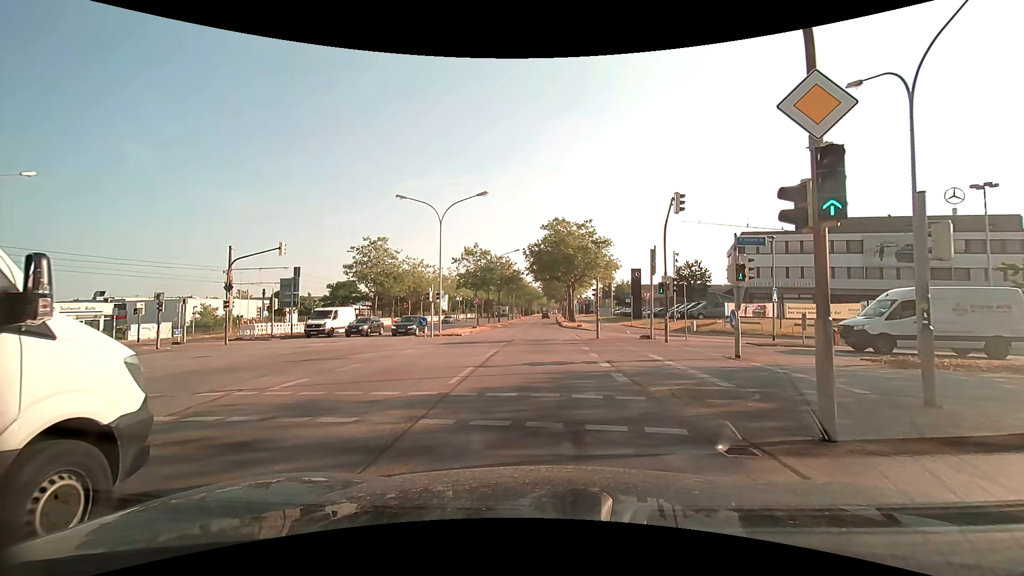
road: primary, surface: asphalt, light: Day
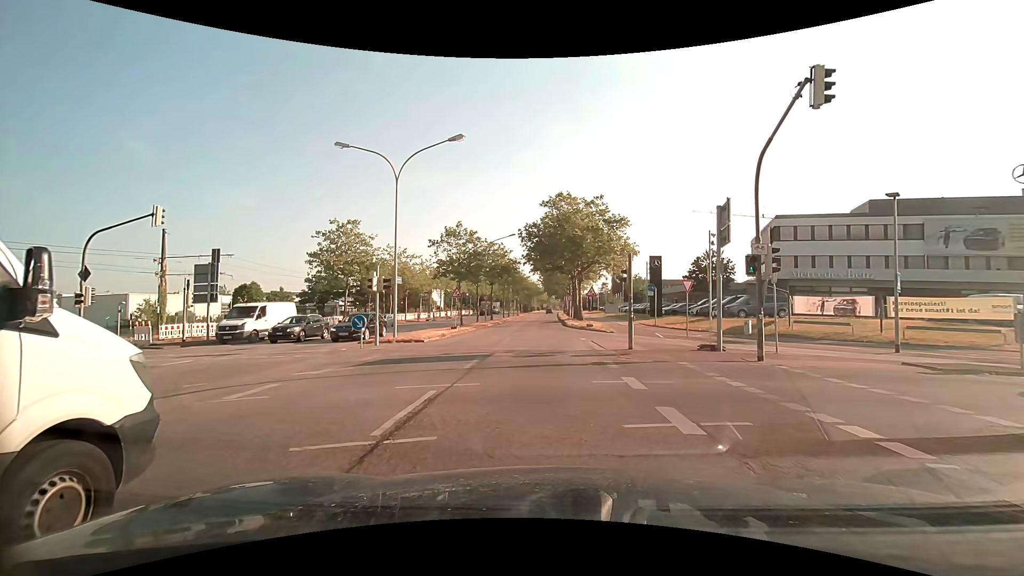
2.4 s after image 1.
(+0.2, +10.8) m; +1°
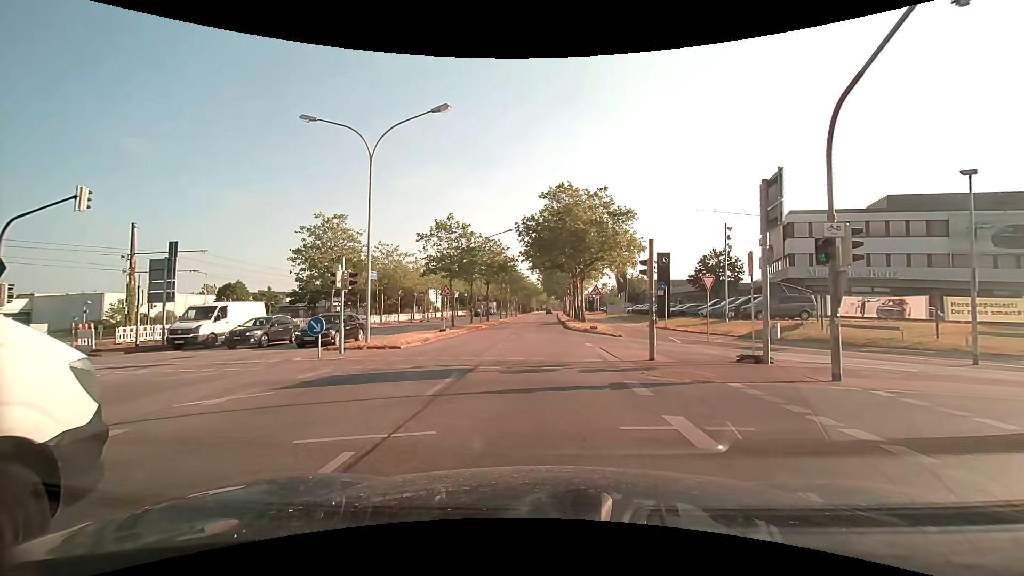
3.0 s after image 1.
(0.0, +3.6) m; 0°
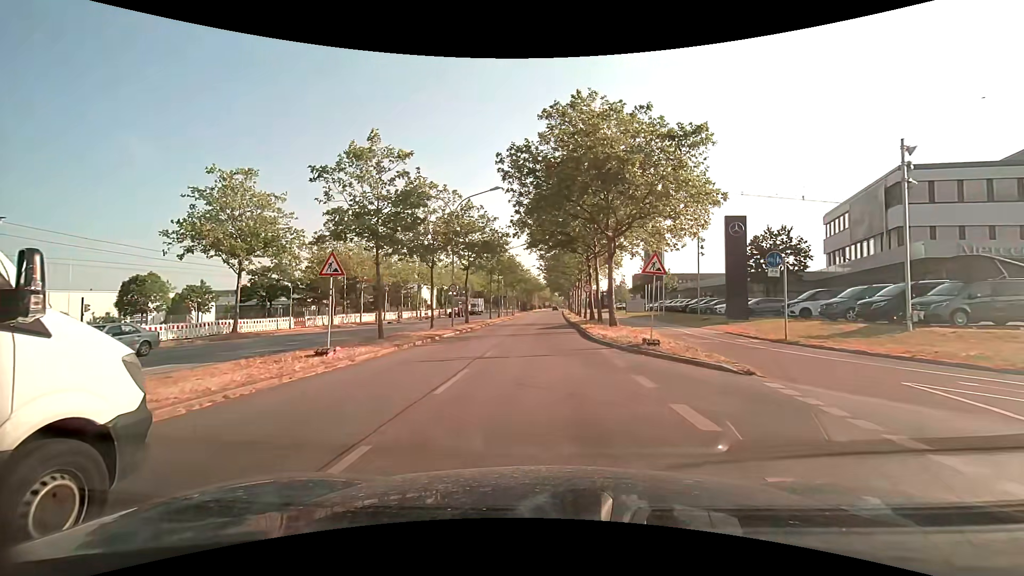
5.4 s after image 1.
(0.0, +17.4) m; 0°
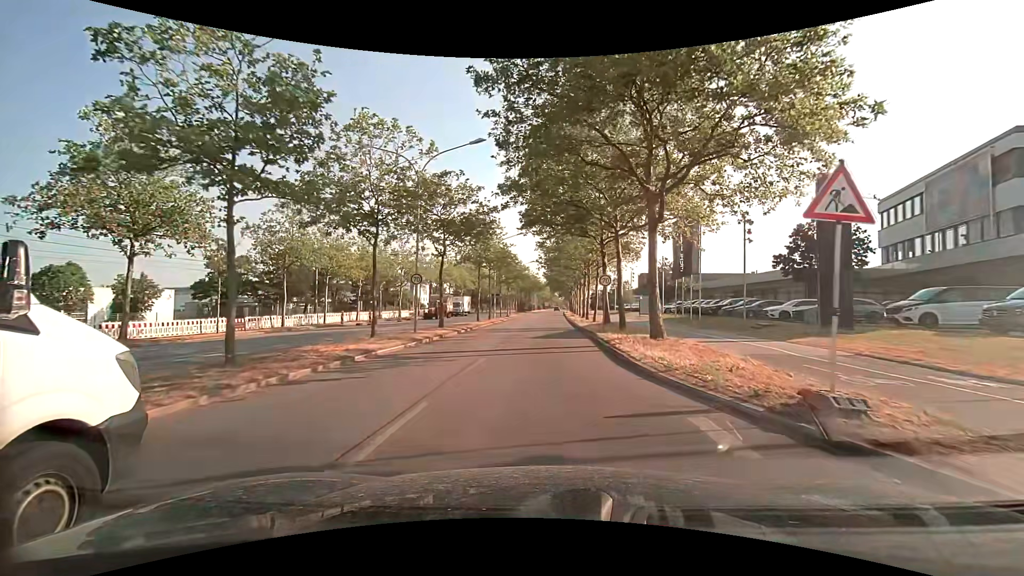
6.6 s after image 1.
(0.0, +10.0) m; 0°
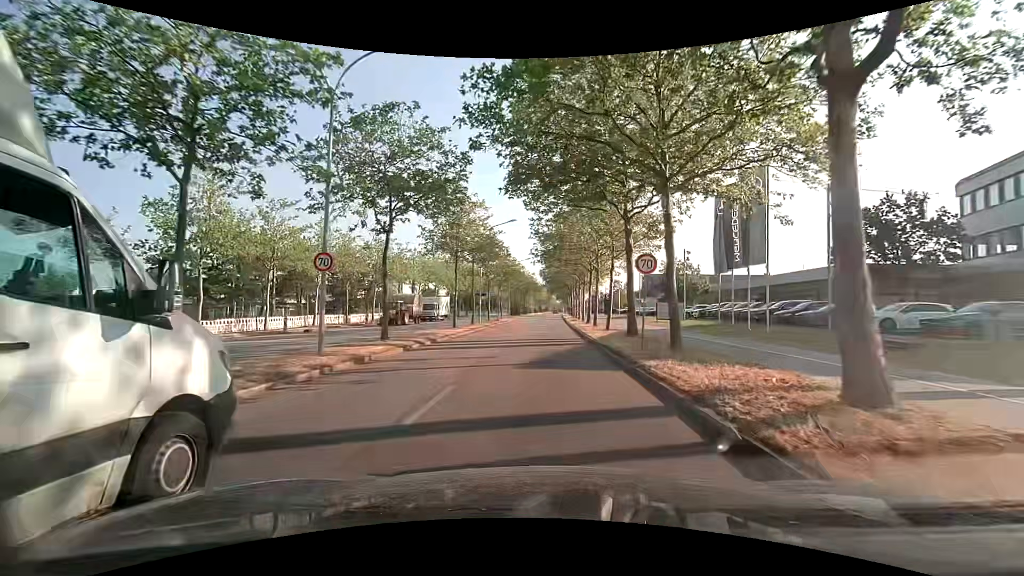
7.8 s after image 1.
(0.0, +10.3) m; 0°
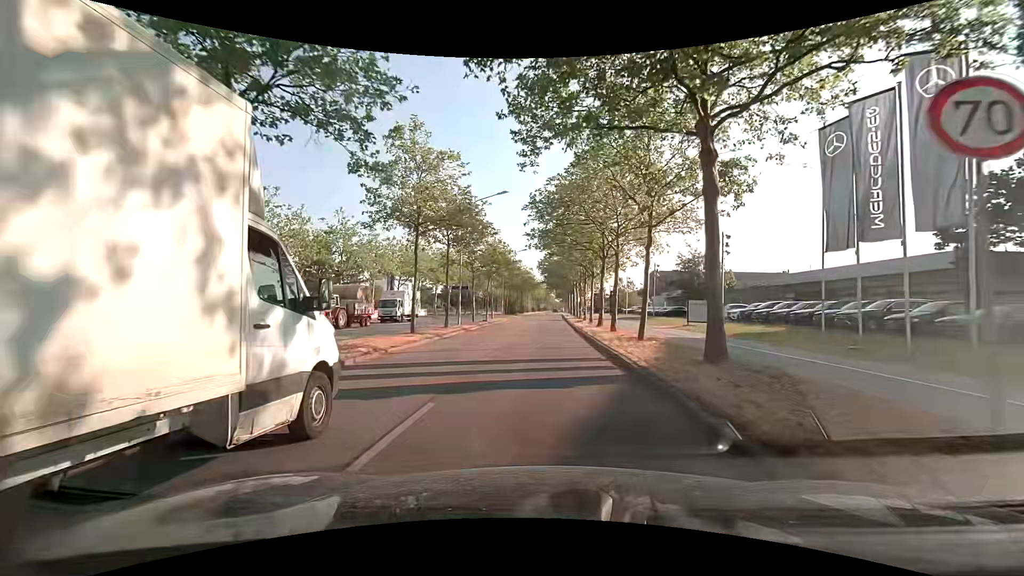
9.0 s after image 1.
(0.0, +10.7) m; -1°
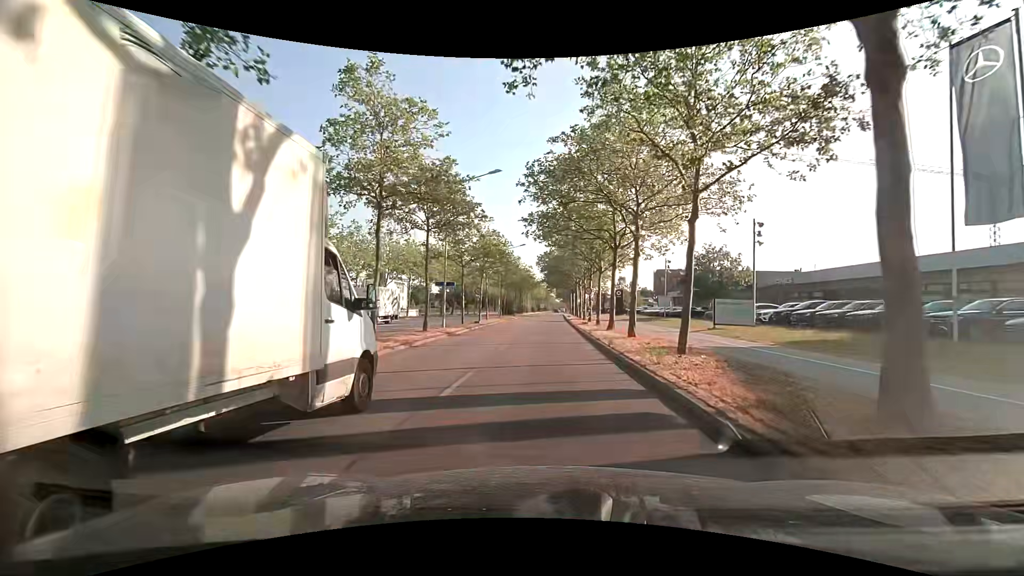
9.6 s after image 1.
(+0.1, +5.7) m; +1°
(0, +10) (0, +20) (0, +30) (0, +40) (0, +50) (0, +60) (0, +70) (+1, +80) (+1, +90) (+1, +100) m
